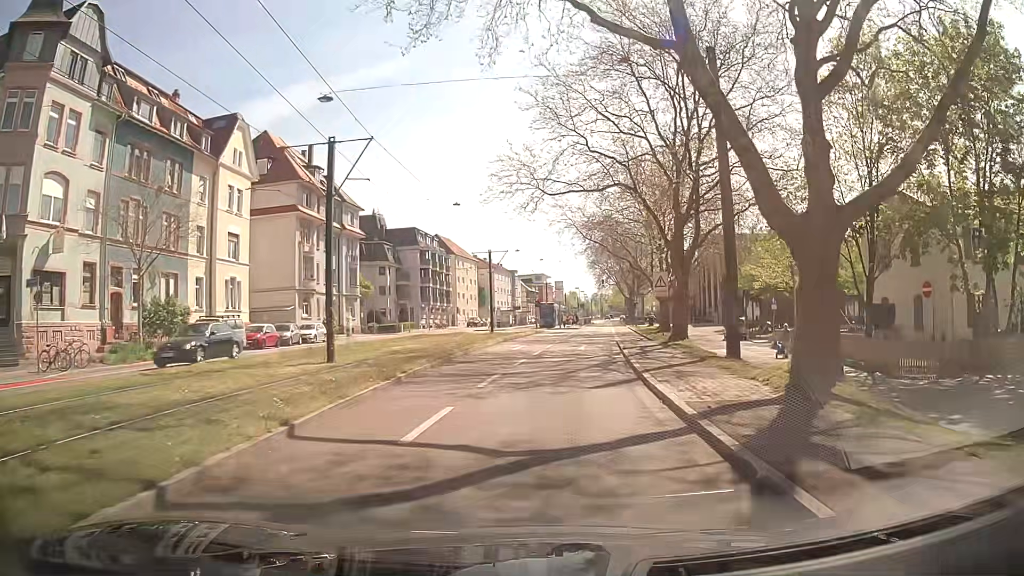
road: secondary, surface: asphalt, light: Day
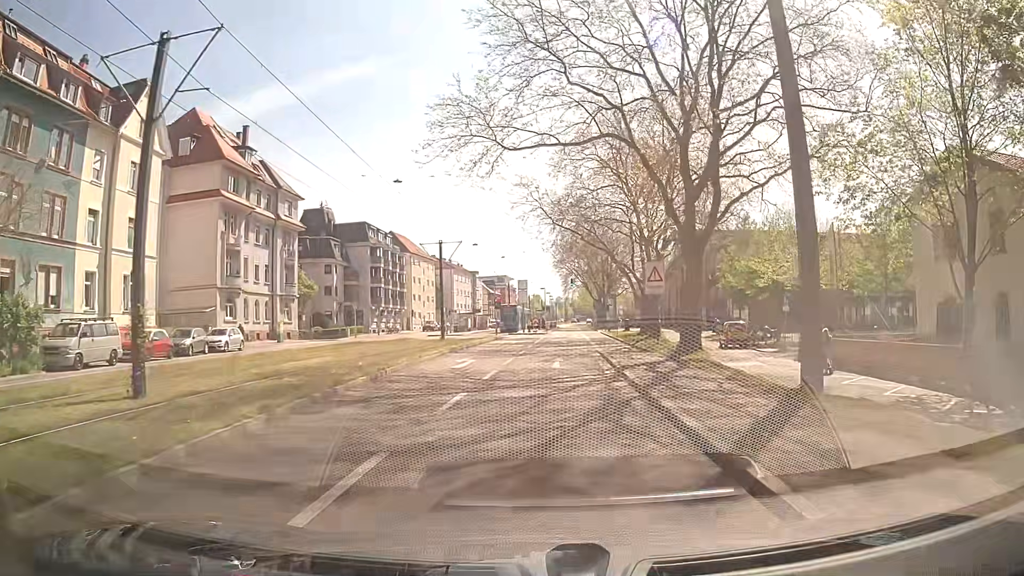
(+0.2, +9.2) m; +4°
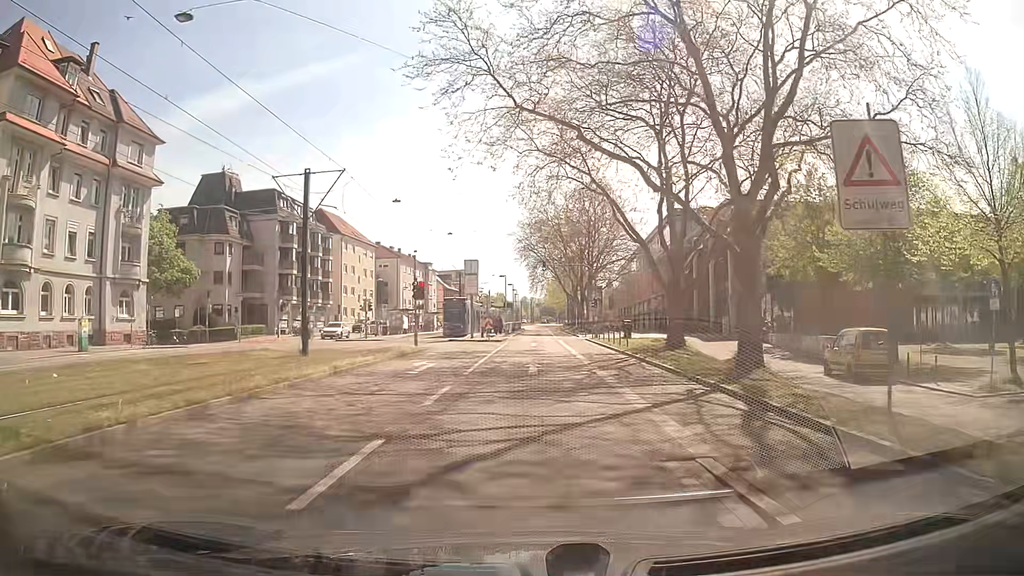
(+0.6, +23.1) m; +2°
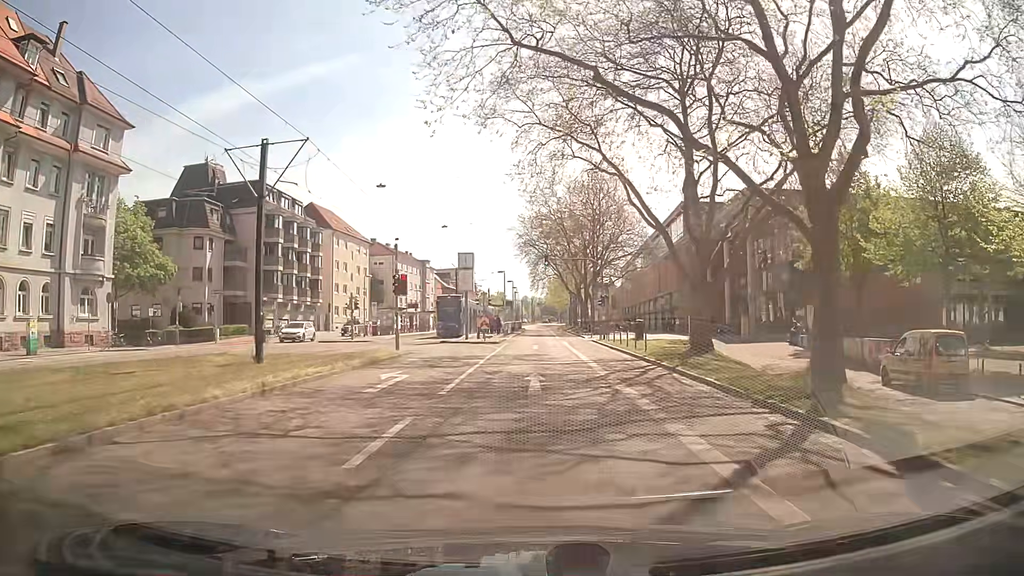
(+0.1, +4.6) m; +1°
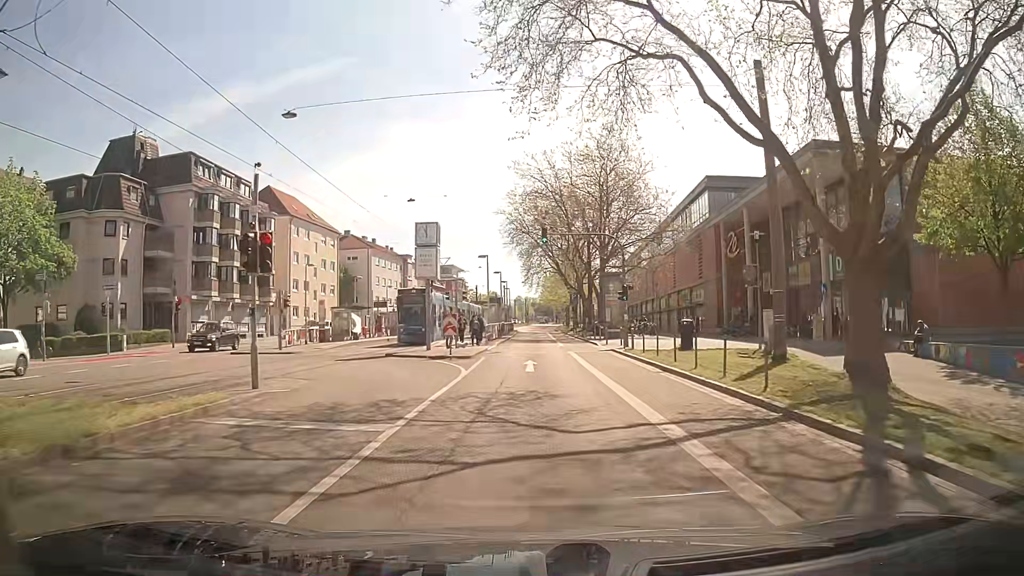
(0.0, +13.8) m; 0°
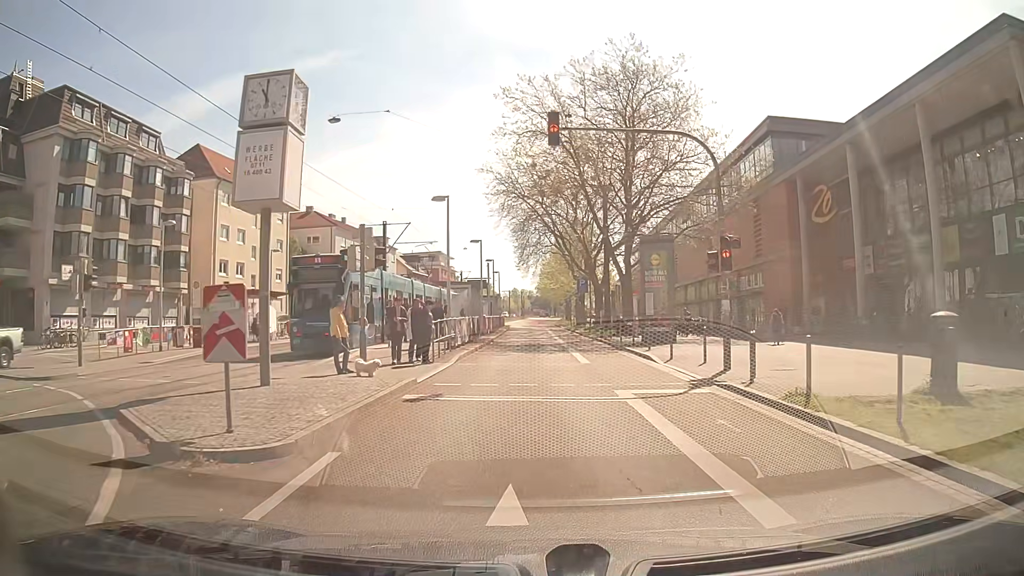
(+0.1, +17.7) m; 0°
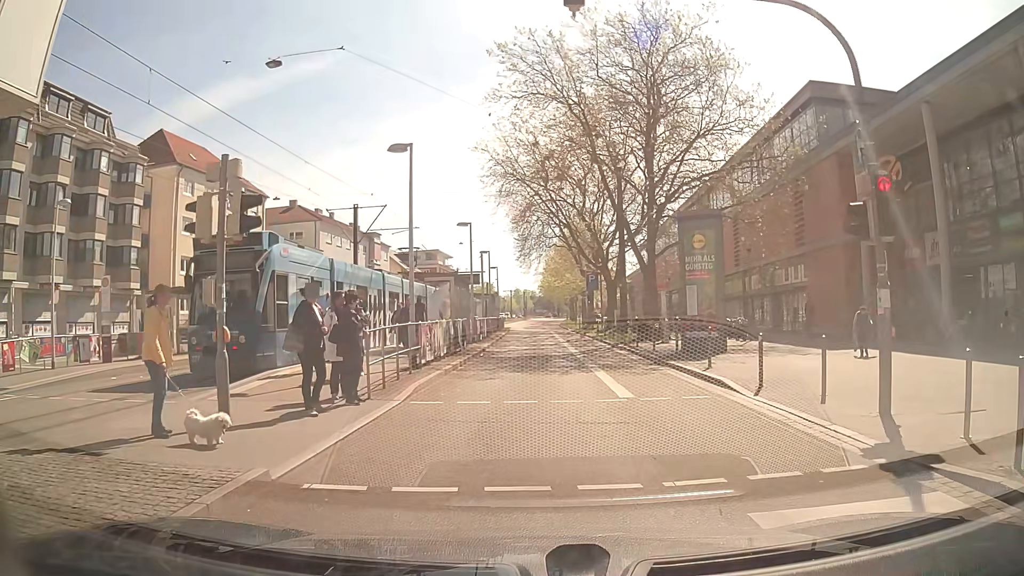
(0.0, +6.9) m; -3°
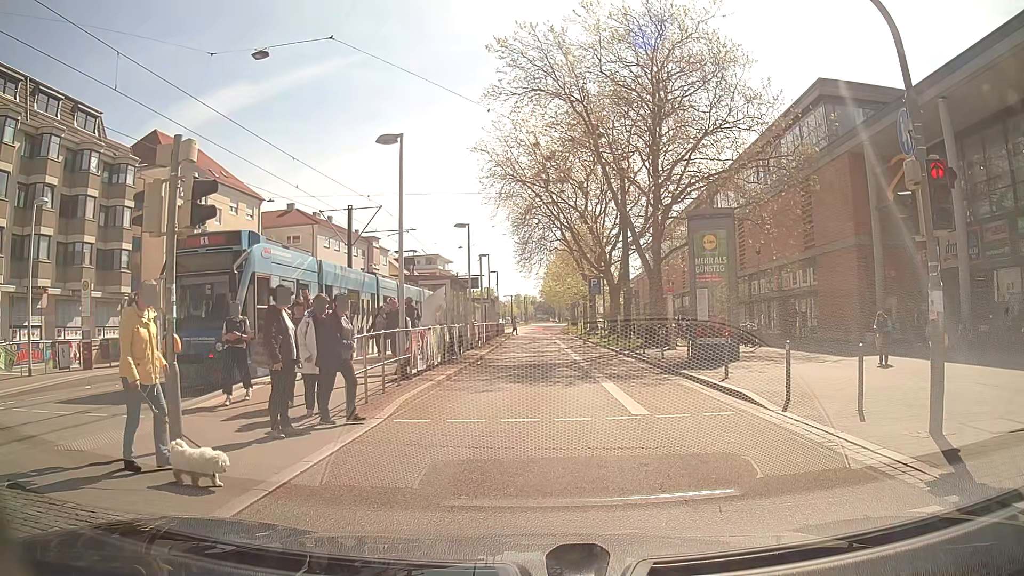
(0.0, +1.2) m; +2°
(0, +10) (0, +20) (+1, +30) (+1, +40) (+1, +50) (+1, +60) (+1, +70) (0, +80) (-1, +90) (-1, +100) m
